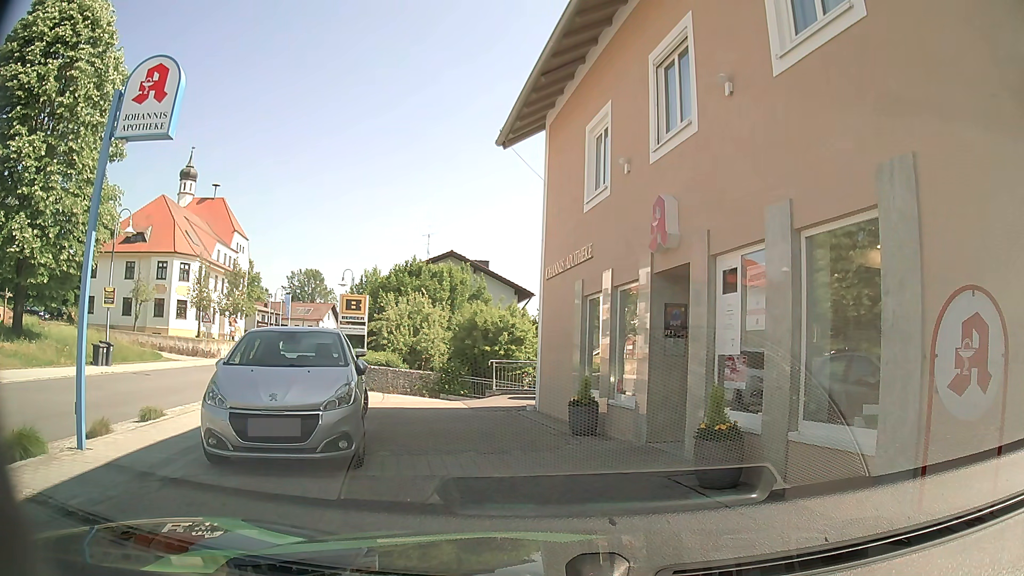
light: Day
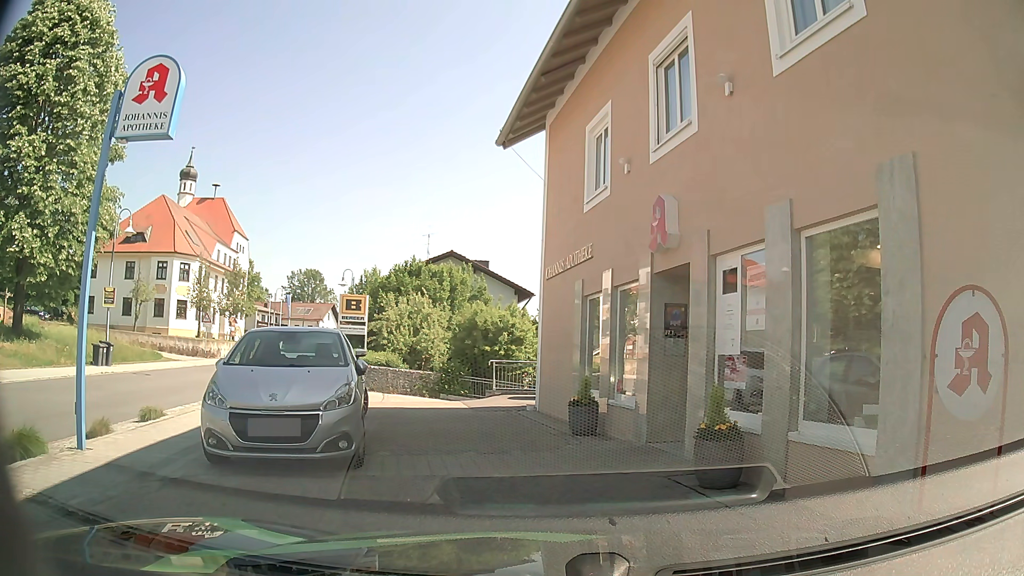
(0.0, 0.0) m; 0°
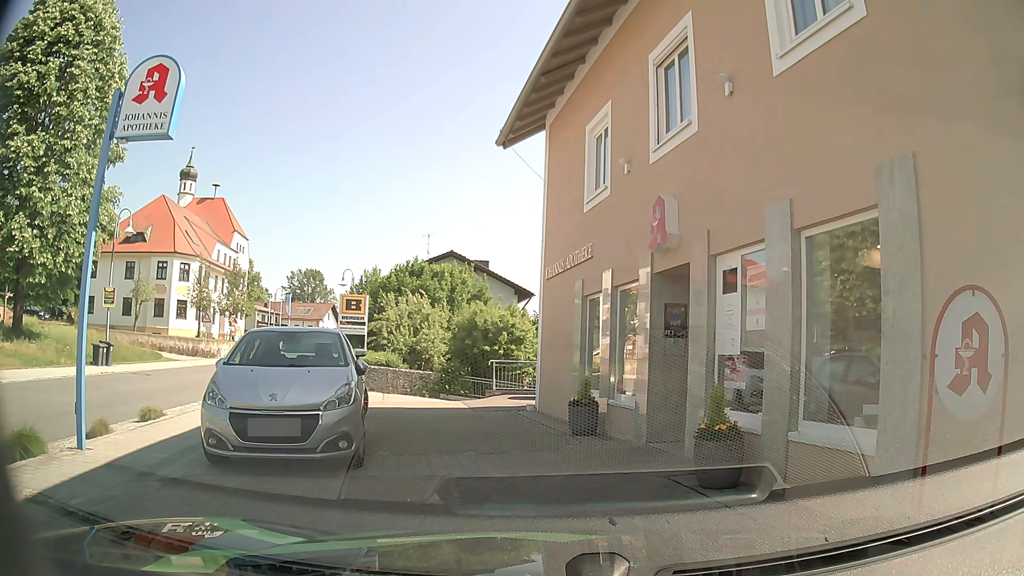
(0.0, 0.0) m; 0°
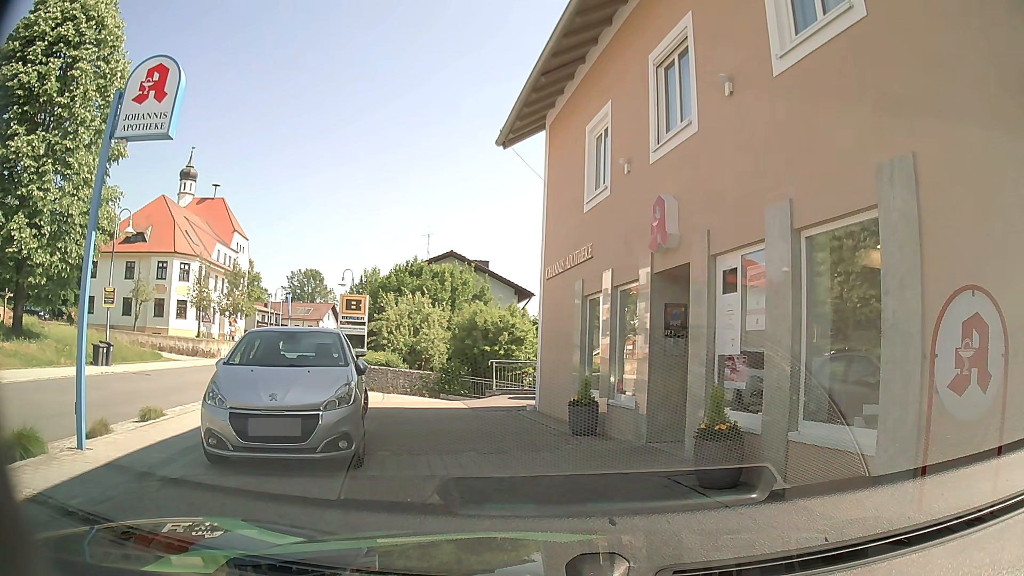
(0.0, 0.0) m; 0°
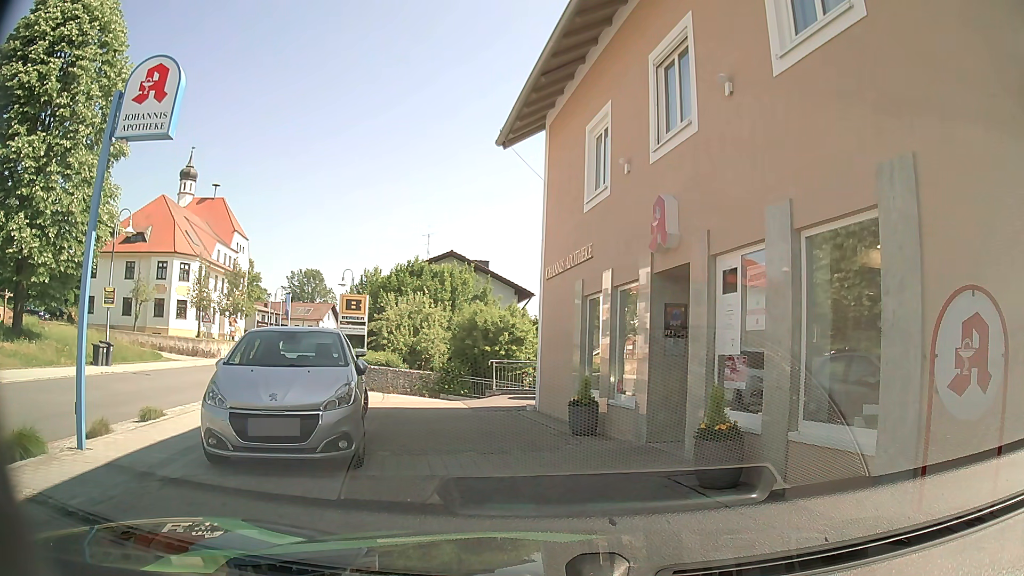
(0.0, 0.0) m; 0°
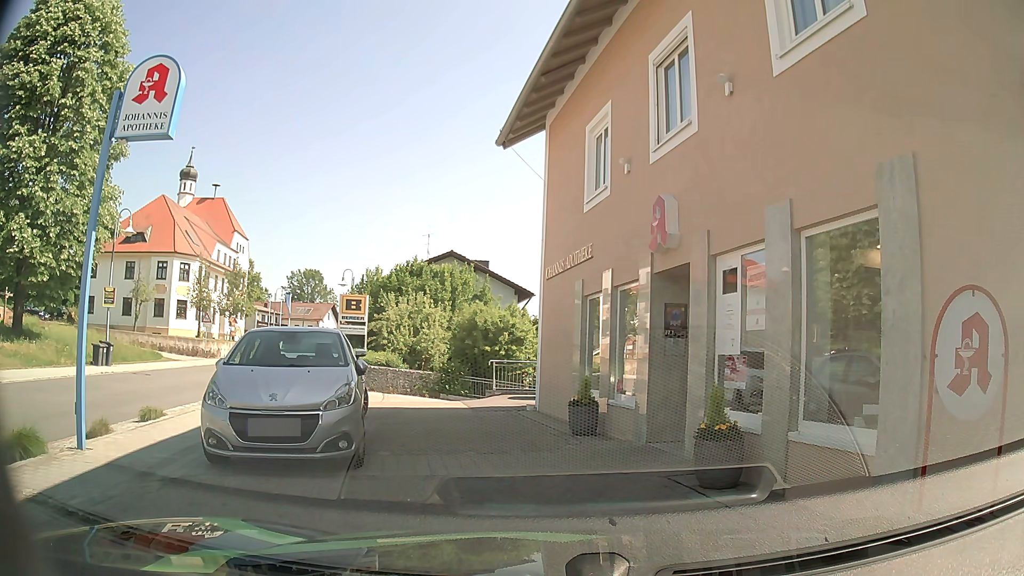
(0.0, 0.0) m; 0°
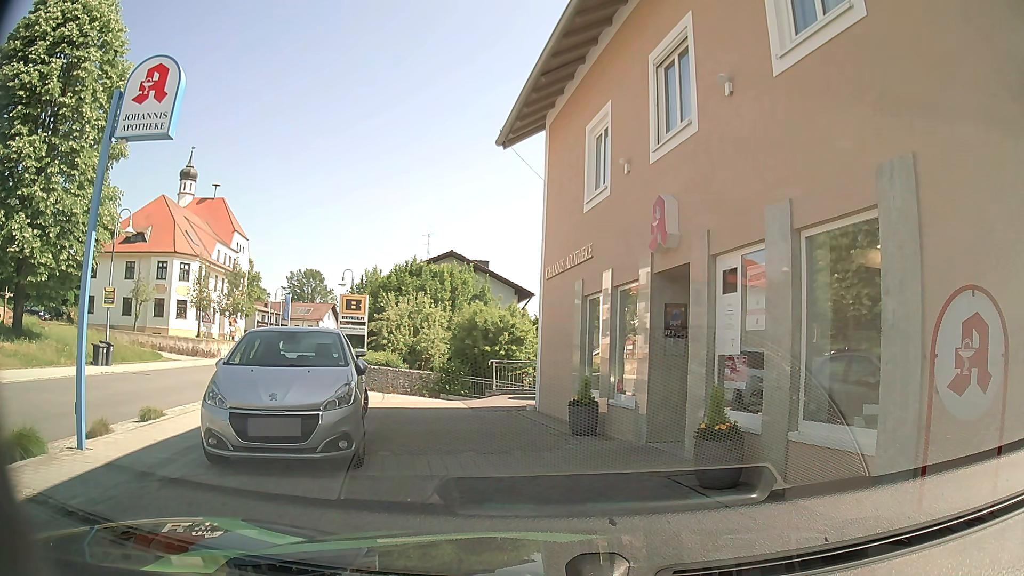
(0.0, 0.0) m; 0°
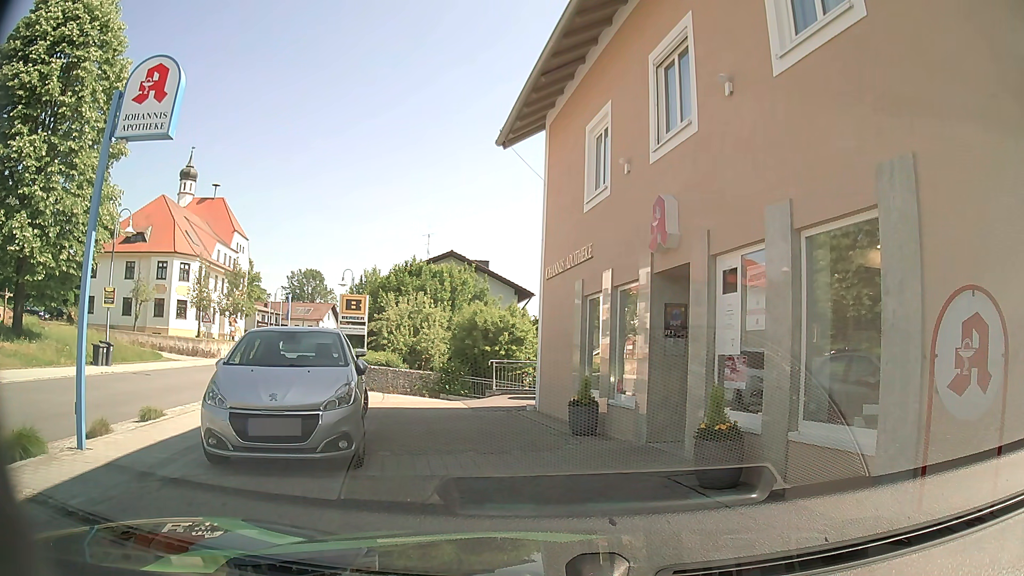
(0.0, 0.0) m; 0°
